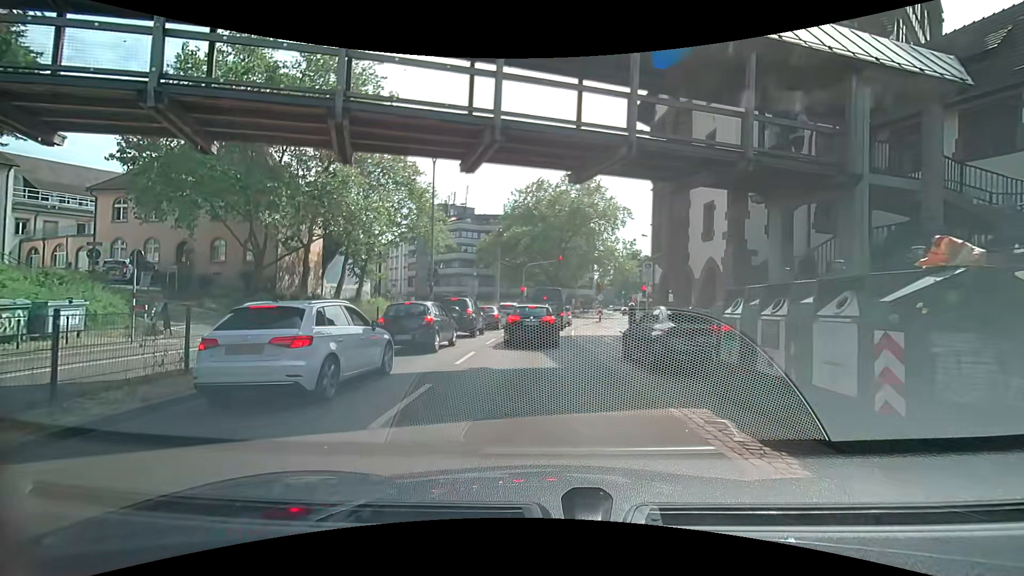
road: primary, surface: asphalt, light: Day
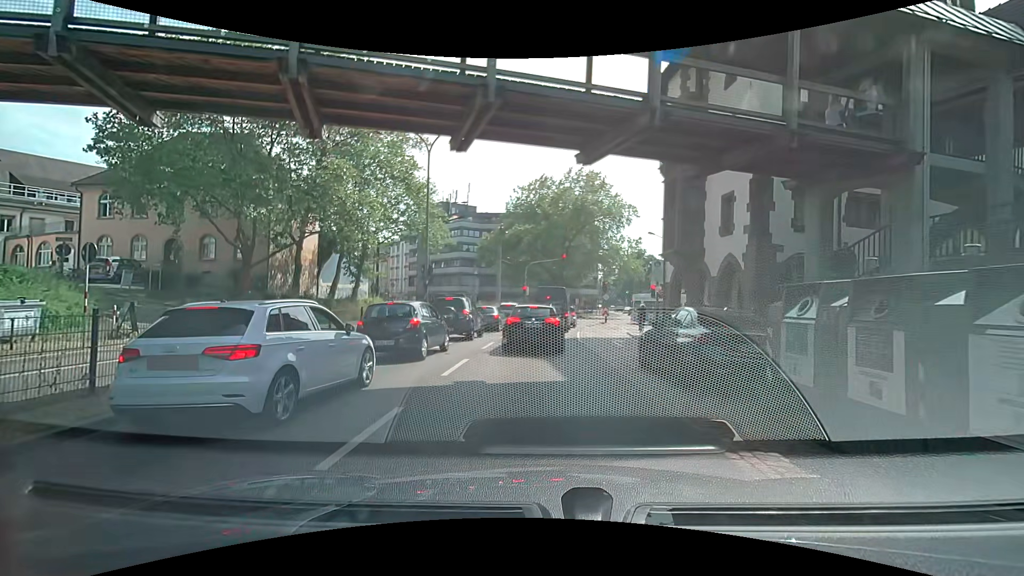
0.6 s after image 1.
(0.0, +1.8) m; -2°
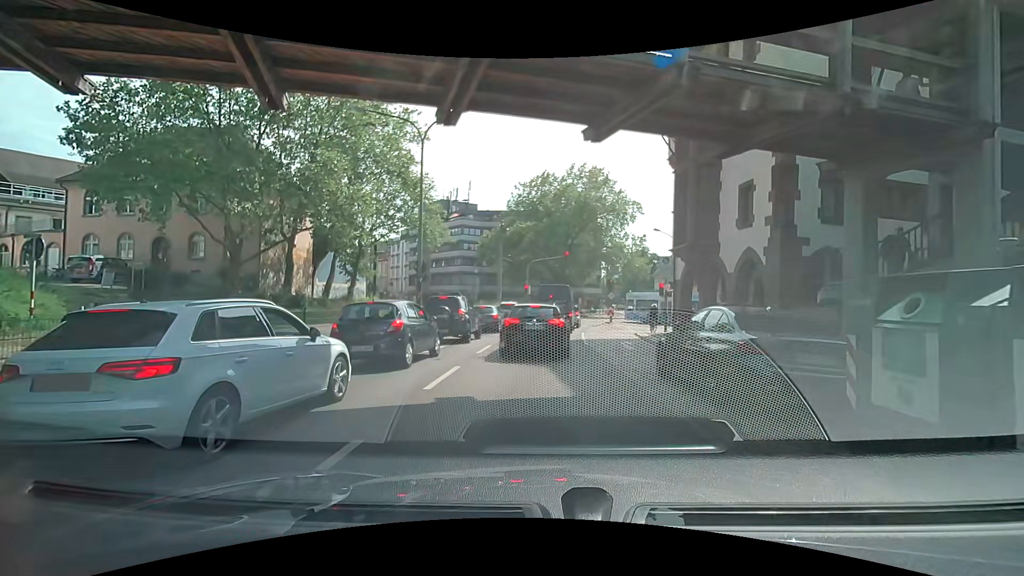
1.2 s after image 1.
(0.0, +1.6) m; +1°
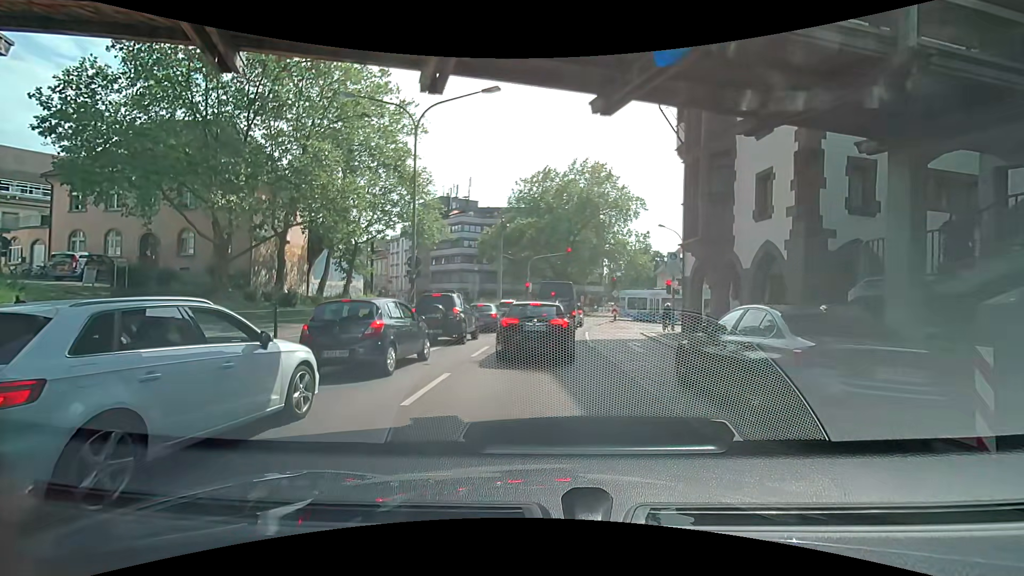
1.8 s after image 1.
(0.0, +1.3) m; -1°
